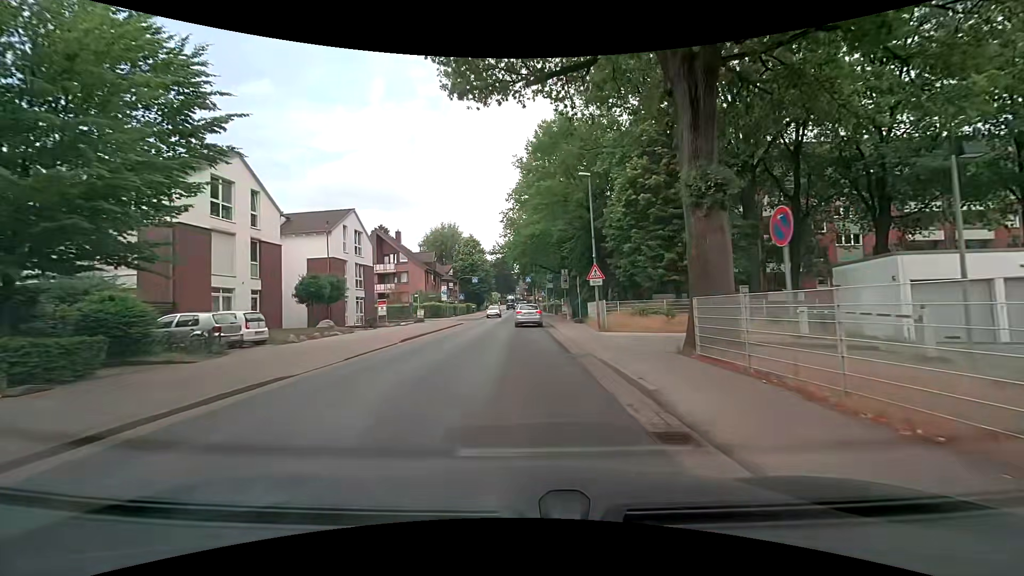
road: tertiary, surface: asphalt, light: Day
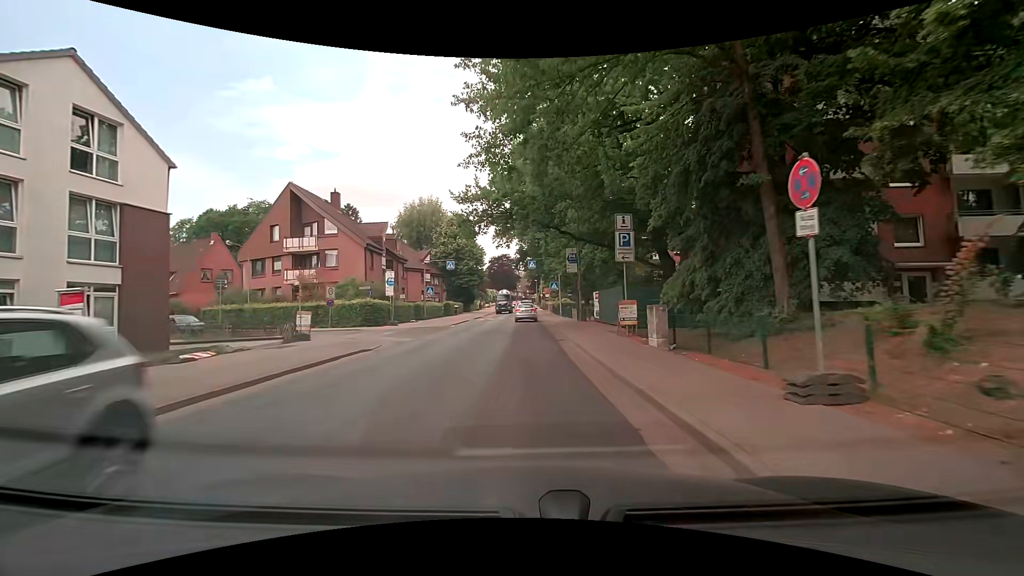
(-0.1, +26.3) m; -1°
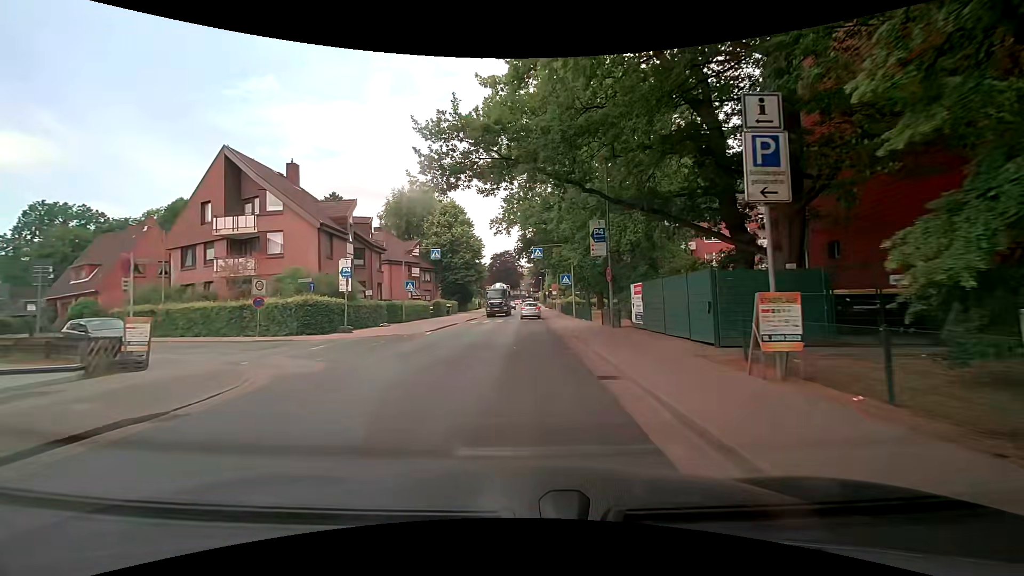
(+0.1, +10.3) m; +1°
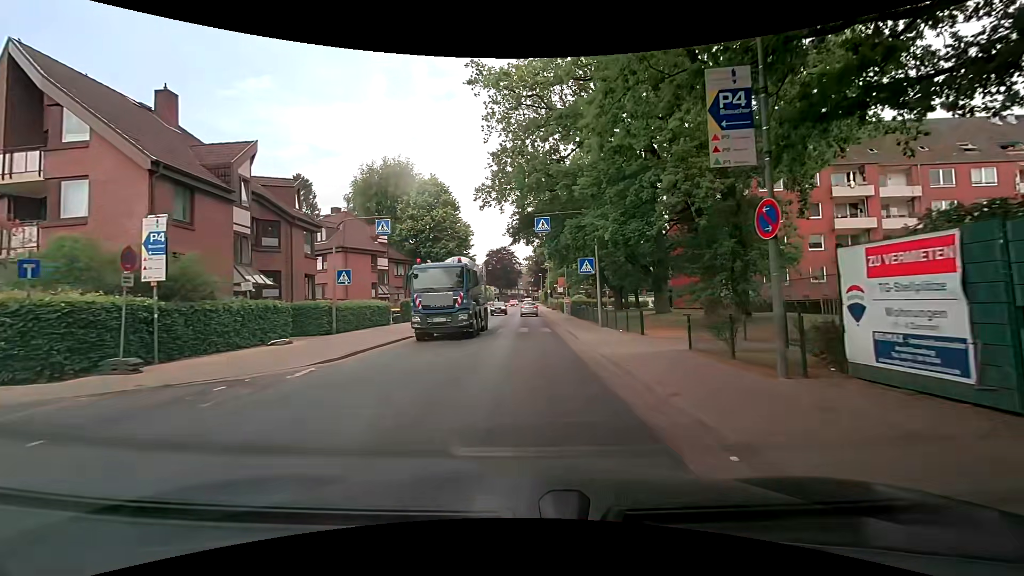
(-0.1, +14.2) m; +1°
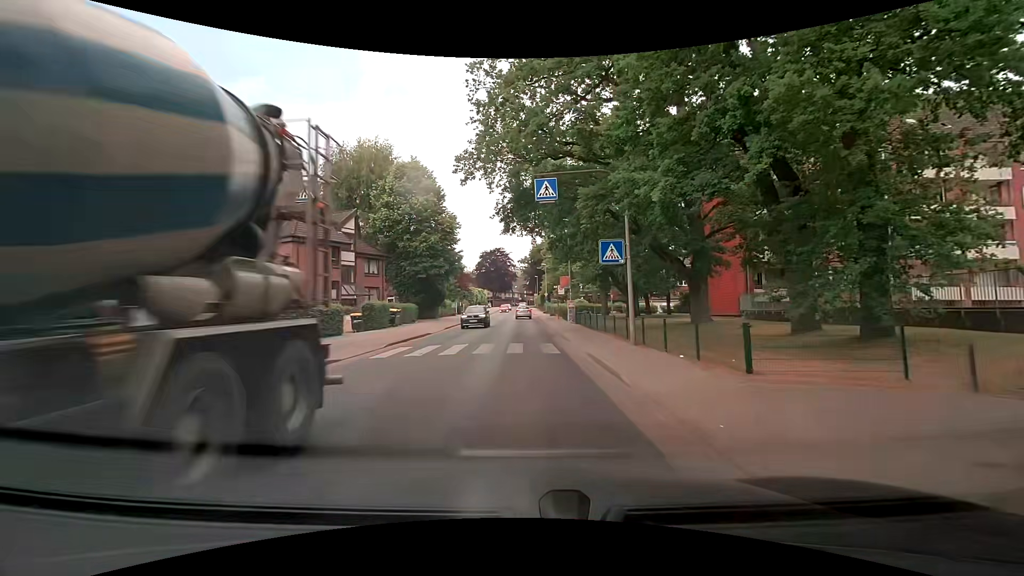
(-0.3, +8.7) m; -1°
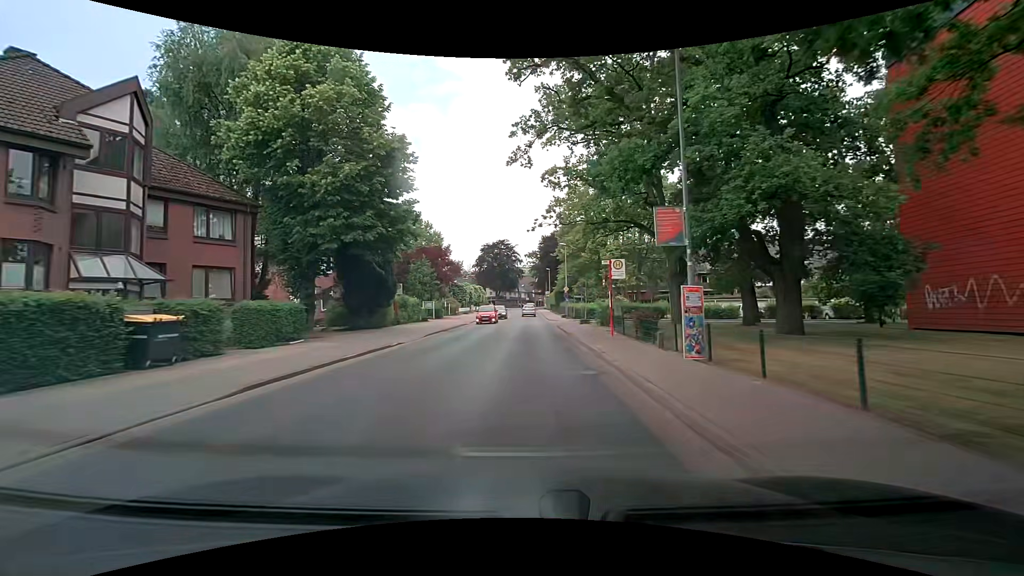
(-0.2, +26.0) m; -1°
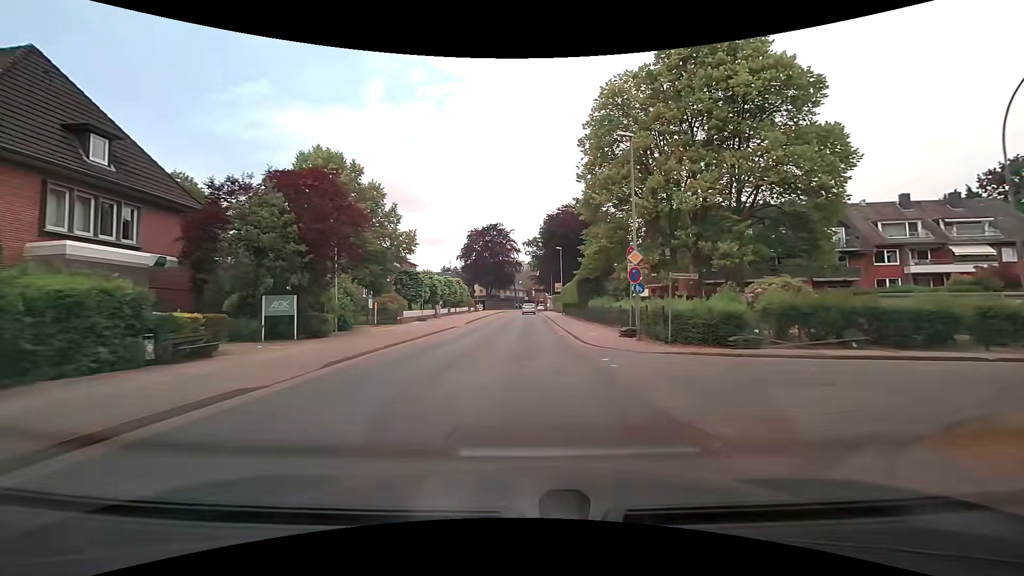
(+0.4, +32.9) m; +1°
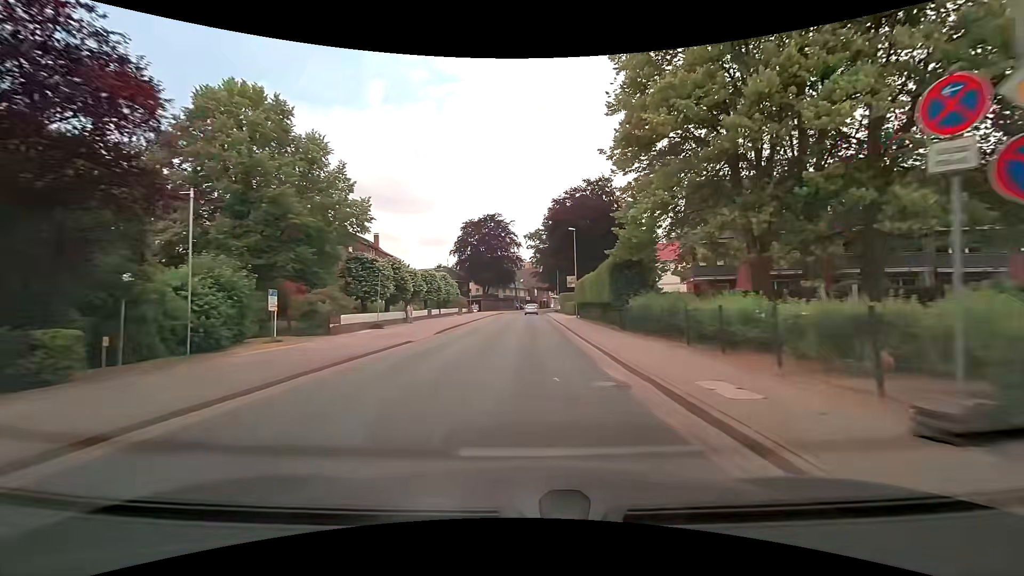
(-0.1, +14.3) m; -1°
